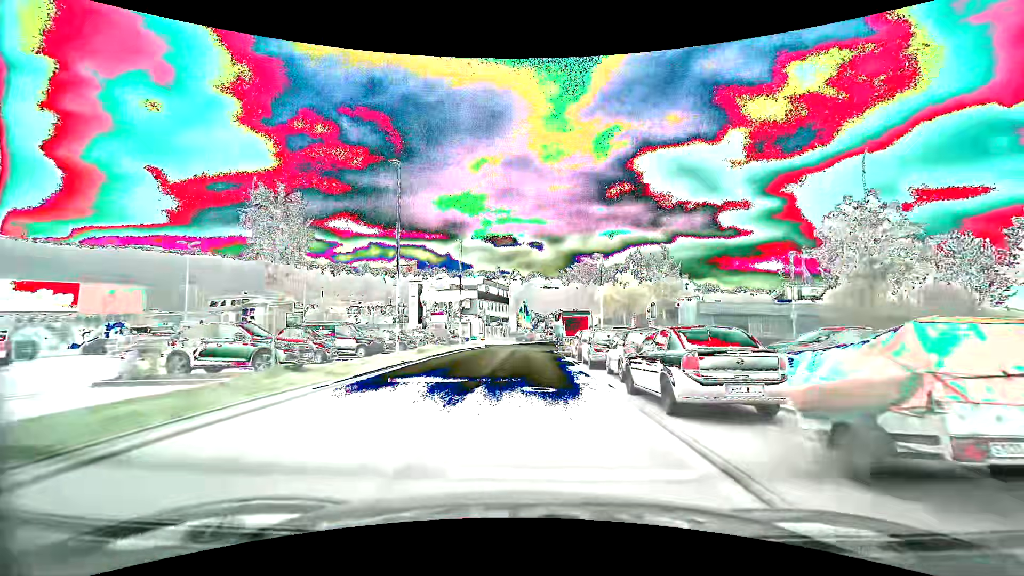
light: Day
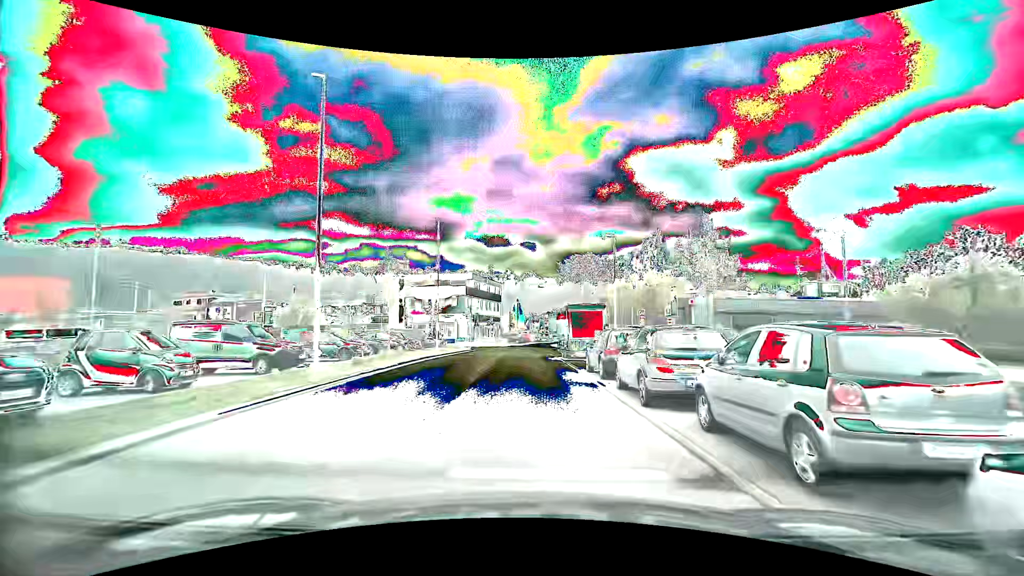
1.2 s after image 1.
(0.0, +9.4) m; 0°
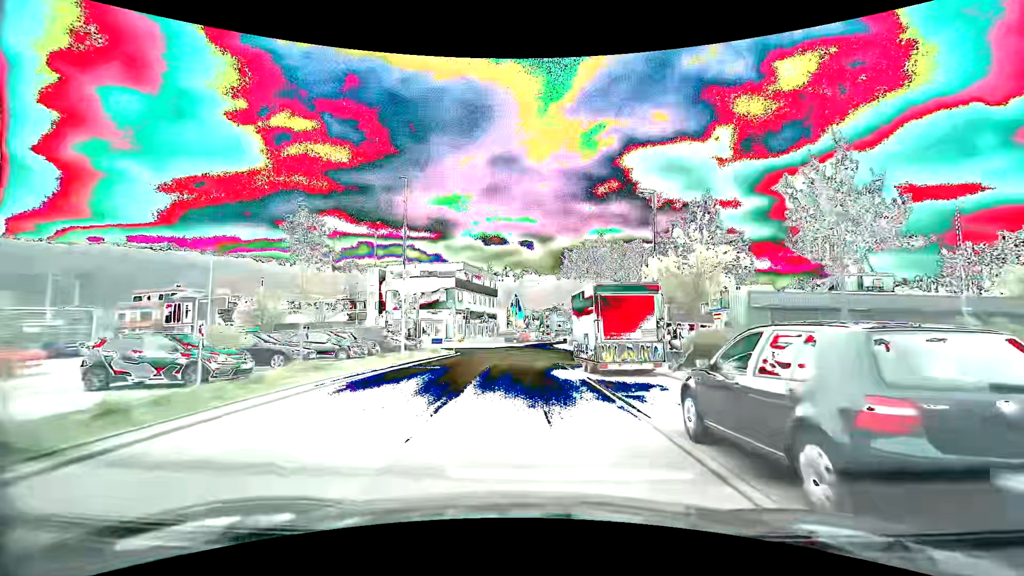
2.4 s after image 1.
(0.0, +10.7) m; +1°
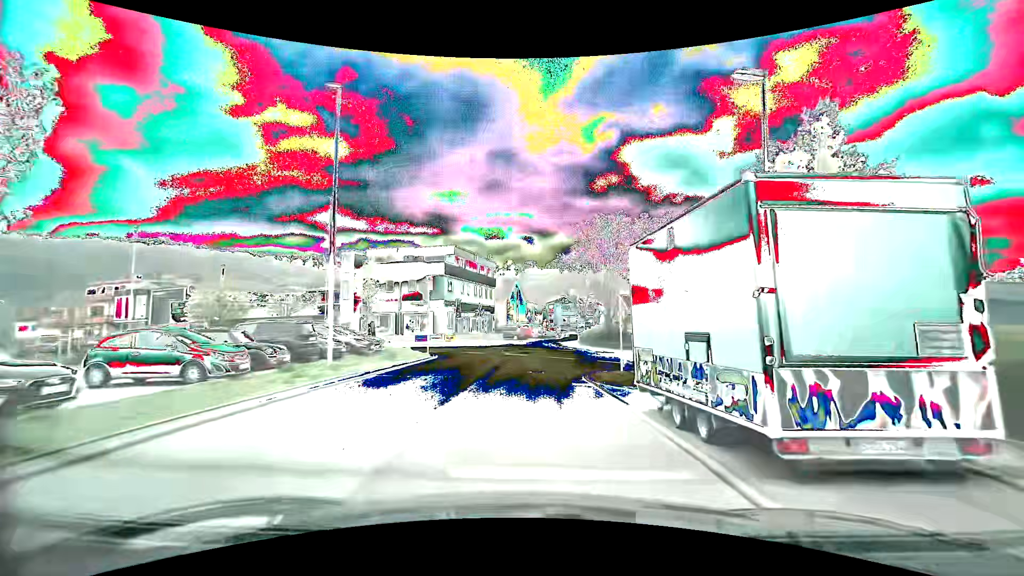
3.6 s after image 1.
(-0.1, +10.5) m; 0°
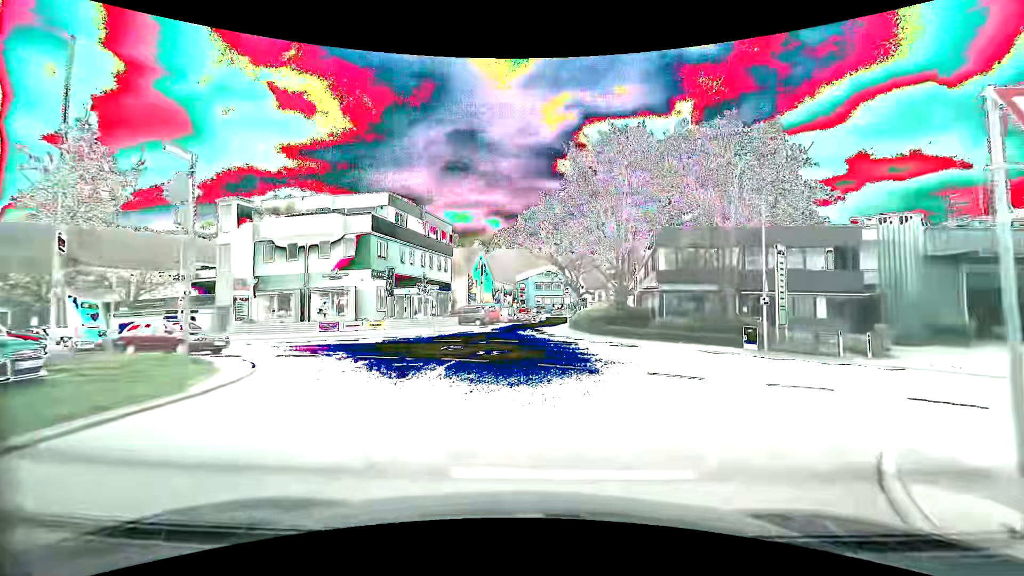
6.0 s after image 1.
(+0.1, +17.2) m; +4°
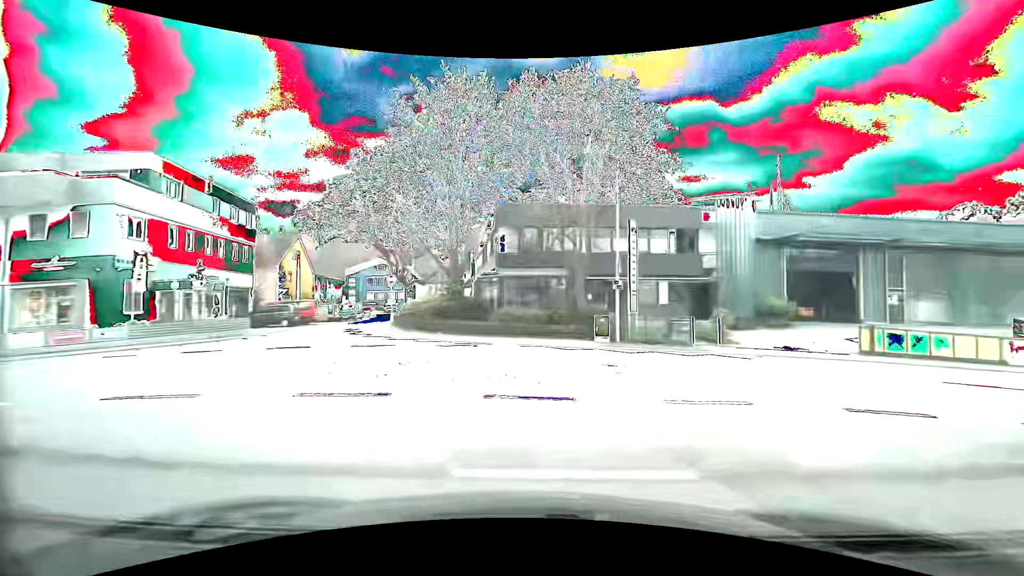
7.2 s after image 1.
(+0.8, +5.8) m; +19°
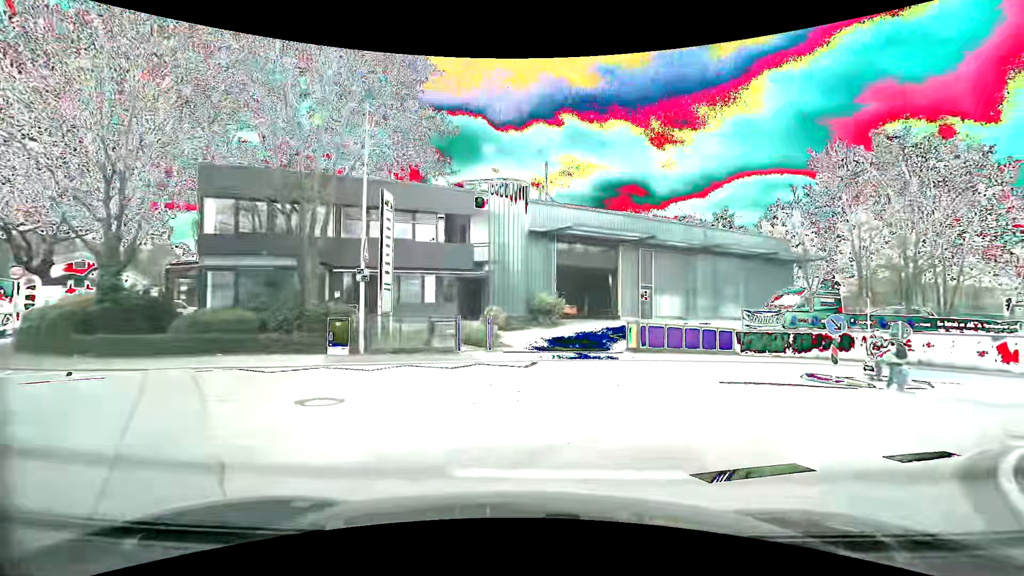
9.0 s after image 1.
(+1.0, +5.0) m; +23°
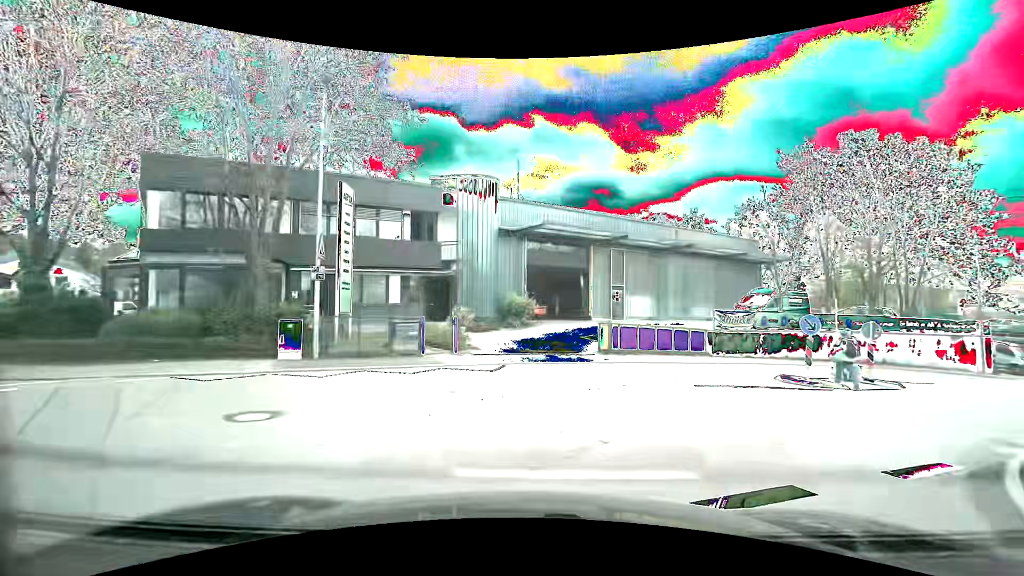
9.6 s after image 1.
(0.0, +0.8) m; +2°
(+3, +9) (+12, +15) (+20, +20) (+30, +23) (+40, +25) (+50, +24) (+59, +22) (+69, +21) (+79, +22) (+89, +25) m
